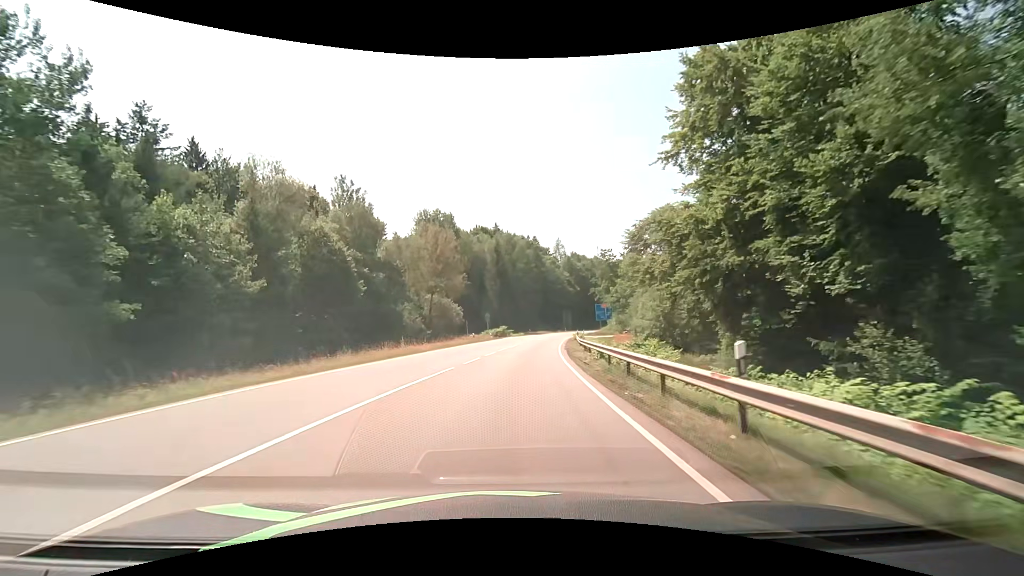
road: secondary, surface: asphalt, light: Day
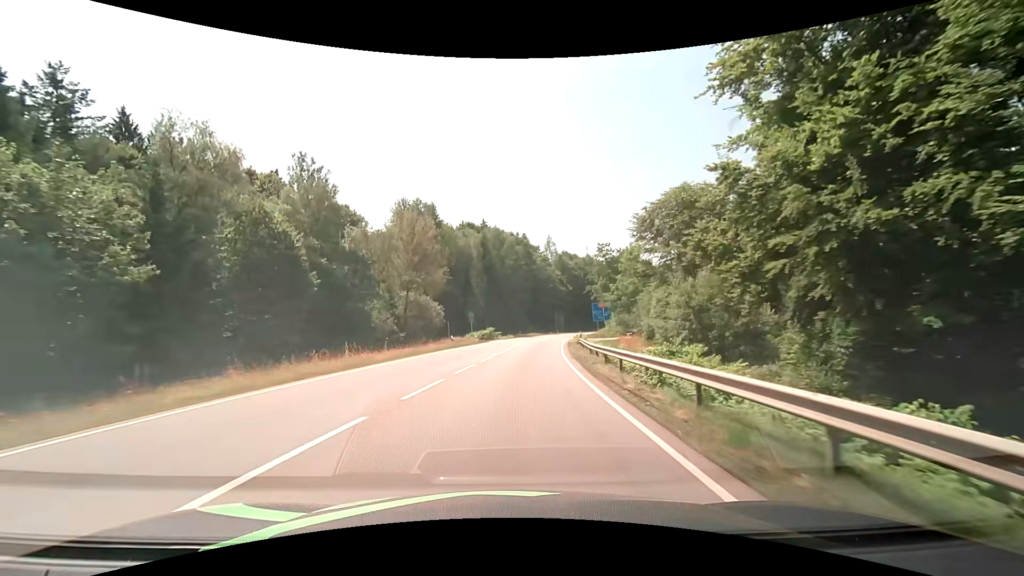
(+0.1, +9.9) m; +1°
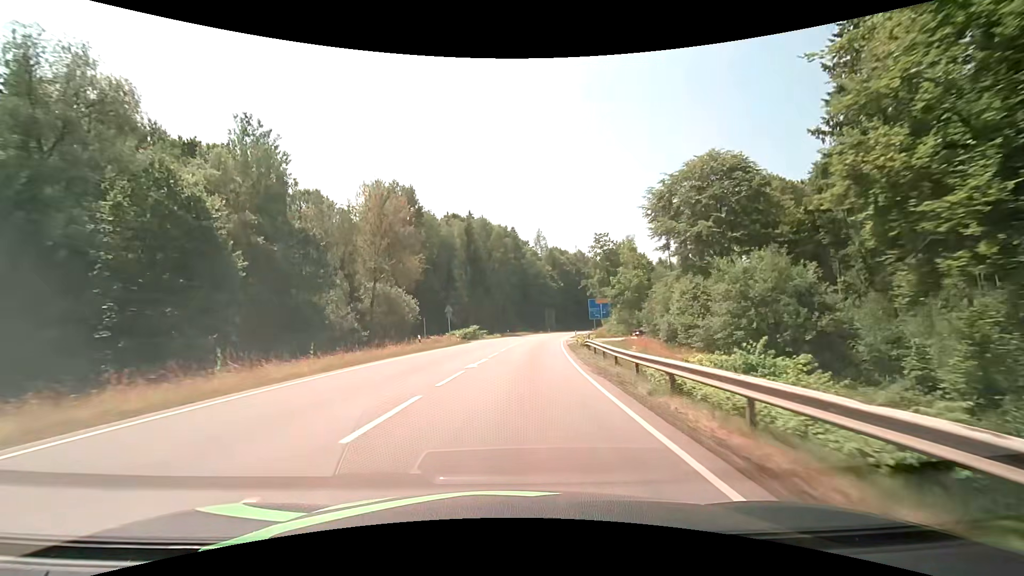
(+0.1, +10.0) m; +1°
(0, +10) (0, +20) (+1, +30) (+2, +40) (+3, +50) (+4, +60) (+6, +70) (+8, +80) (+10, +89) (+12, +99) m
